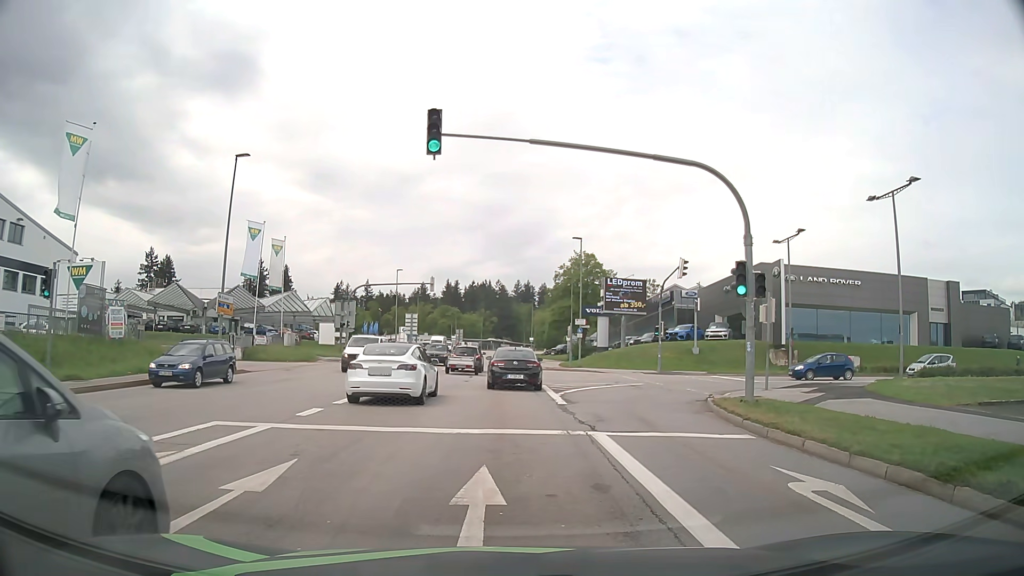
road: tertiary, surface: asphalt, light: Day
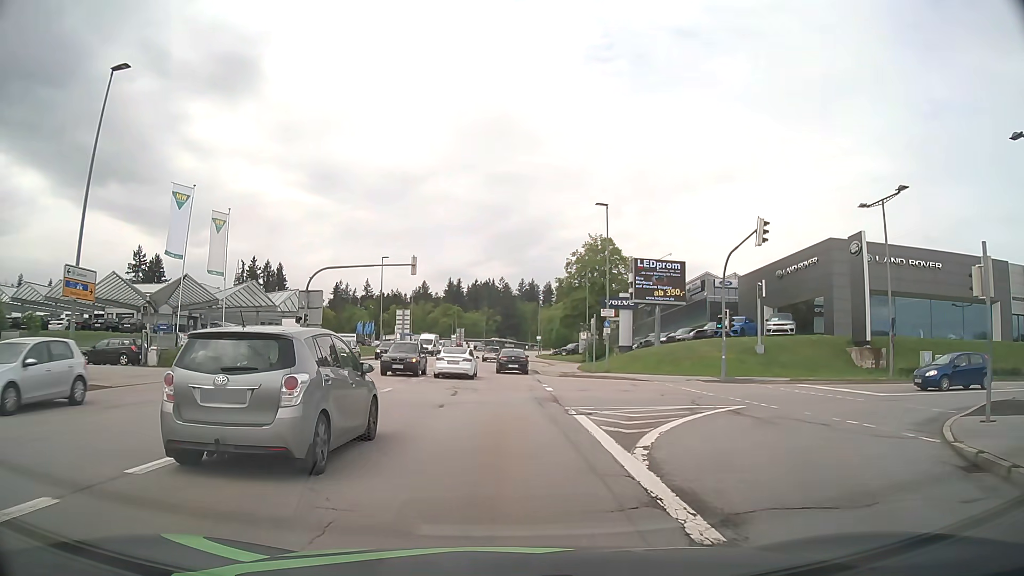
(+0.5, +13.1) m; +2°
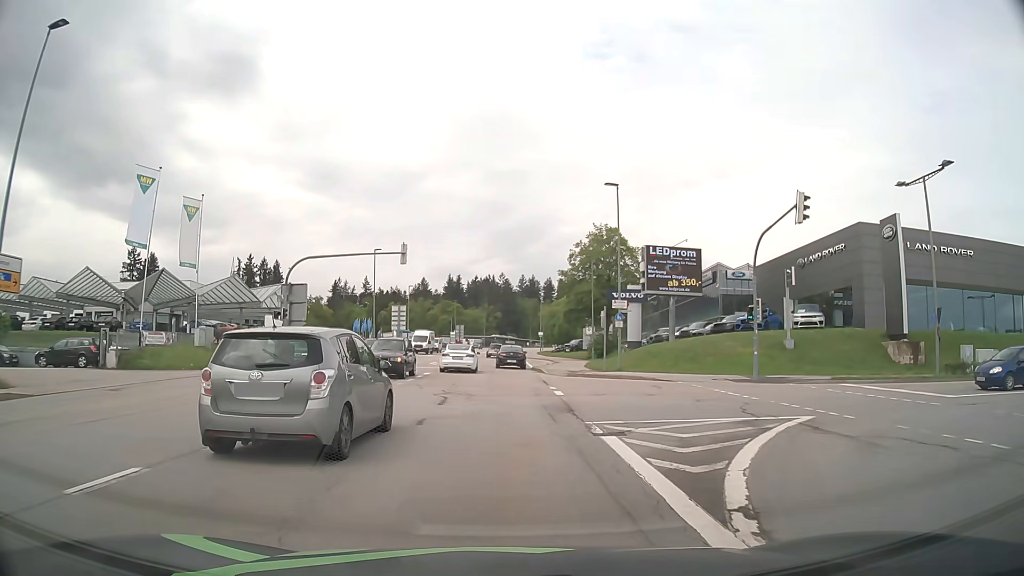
(0.0, +4.3) m; 0°
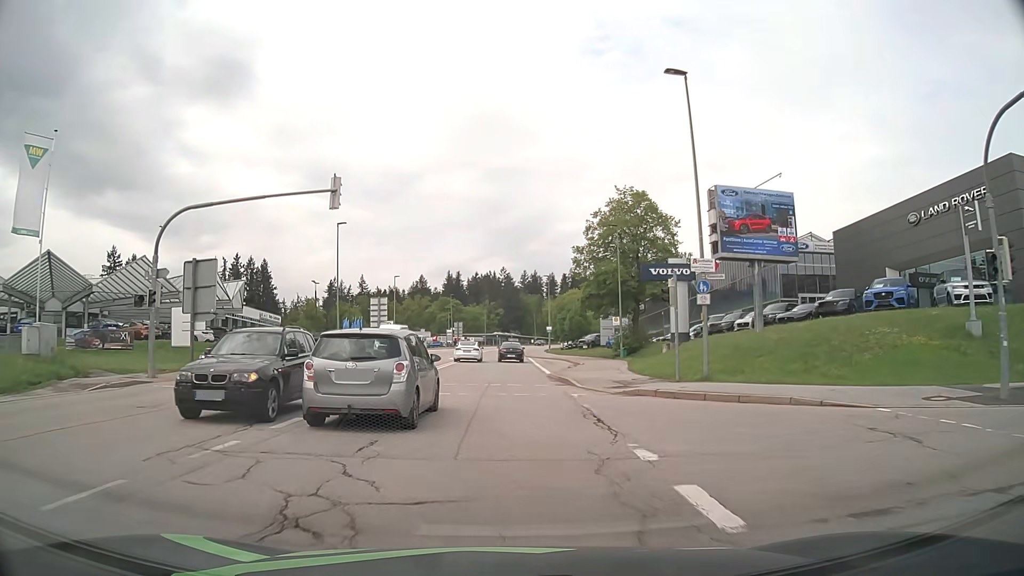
(0.0, +15.7) m; 0°
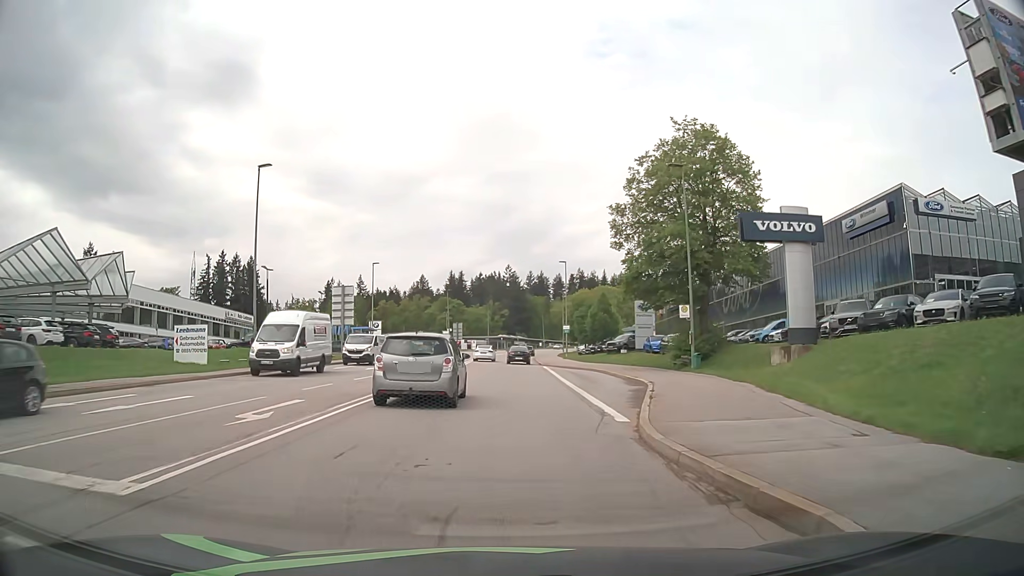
(-0.1, +19.0) m; 0°
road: secondary
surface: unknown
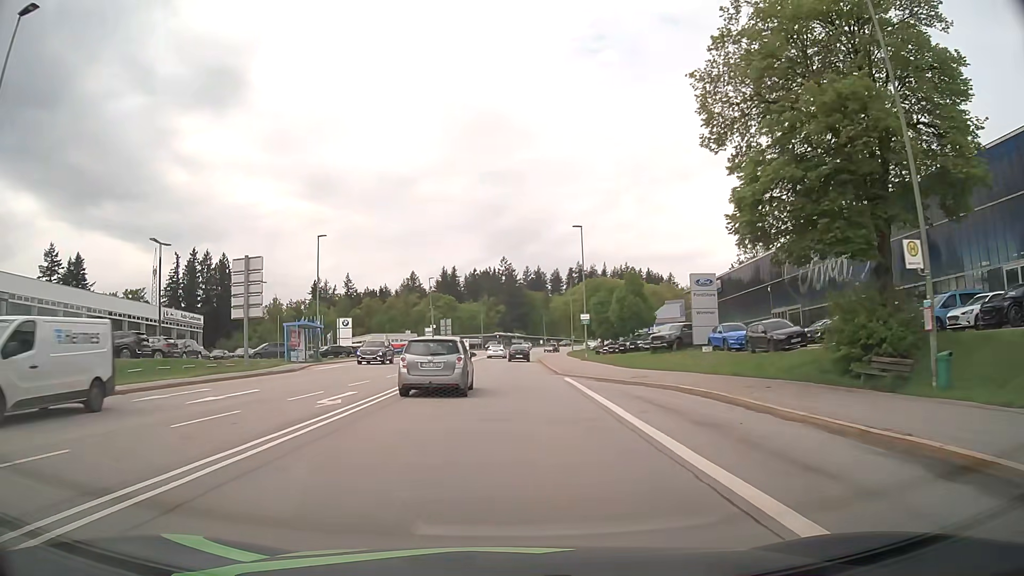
(-0.1, +20.6) m; 0°
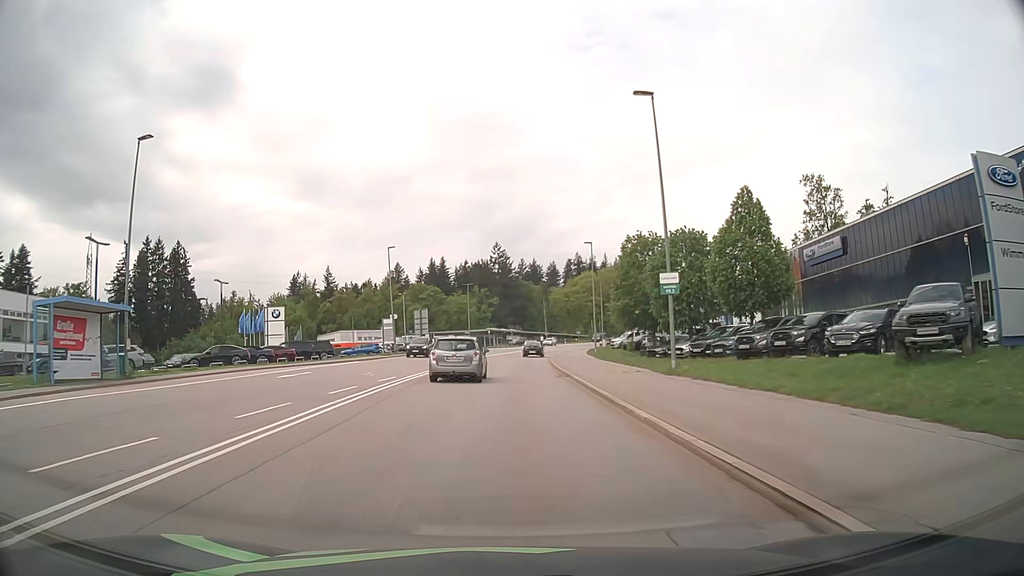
(0.0, +28.6) m; 0°
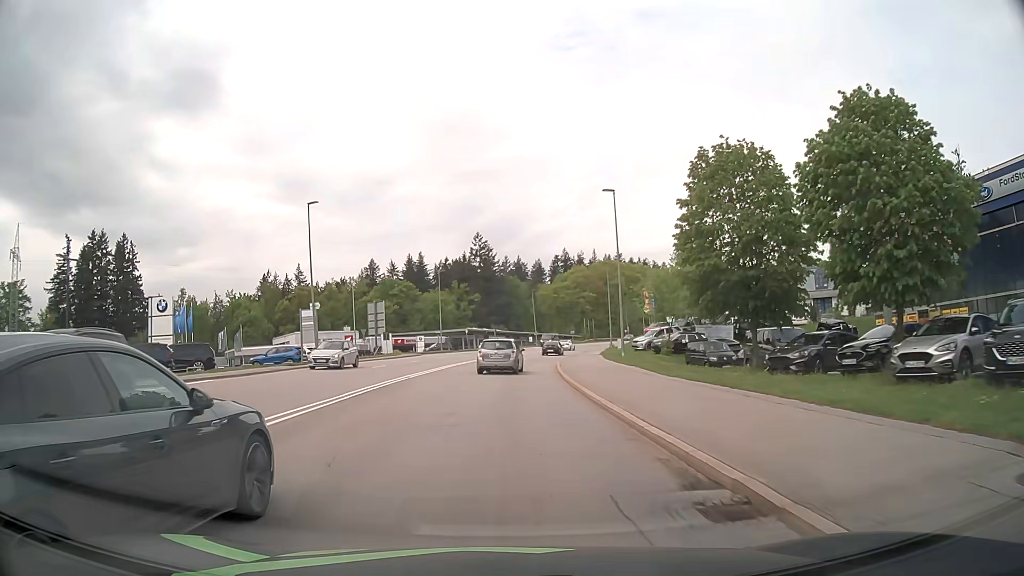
(+0.3, +22.3) m; +1°
(0, +10) (0, +20) (0, +30) (+1, +40) (+2, +50) (+3, +60) (+4, +70) (+6, +80) (+9, +89) (+11, +99) m
